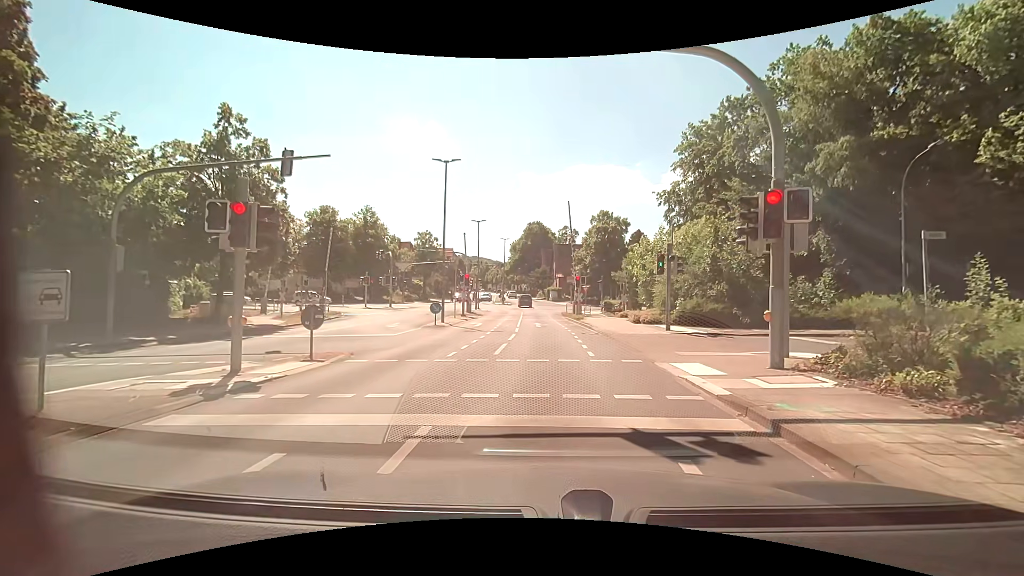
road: tertiary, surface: asphalt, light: Day
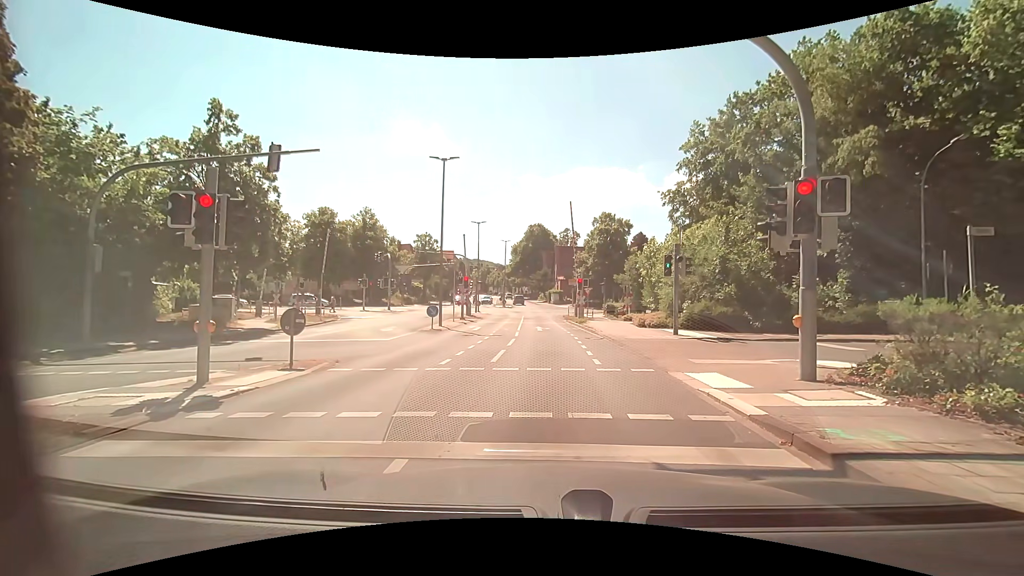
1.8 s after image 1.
(0.0, +0.9) m; 0°
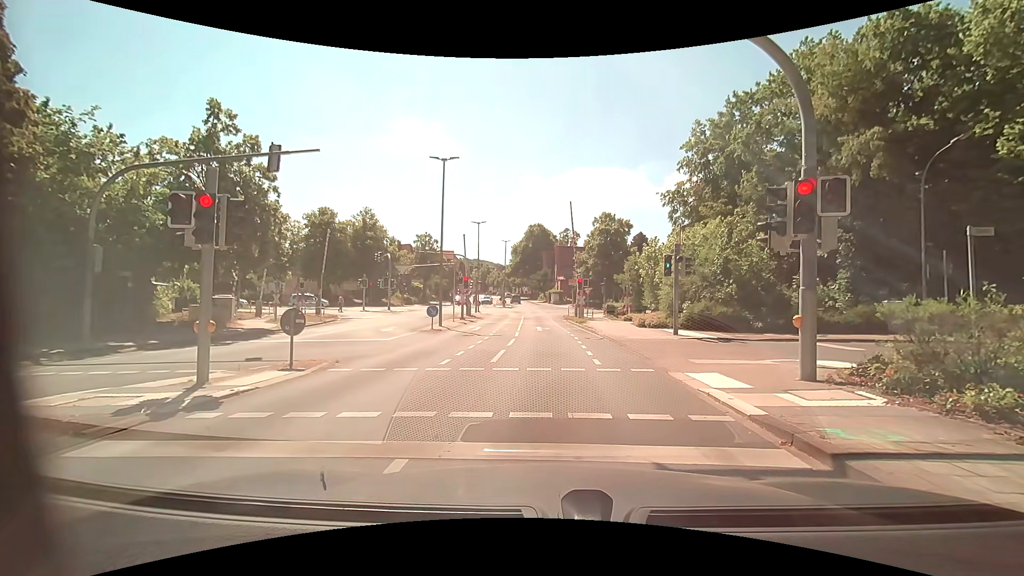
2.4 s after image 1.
(0.0, 0.0) m; 0°
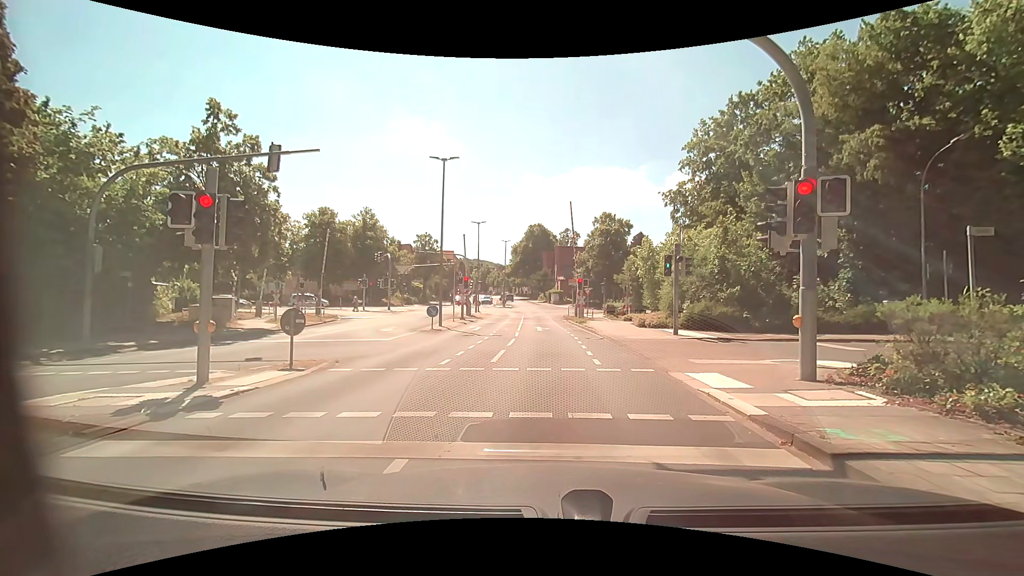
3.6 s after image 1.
(0.0, 0.0) m; 0°
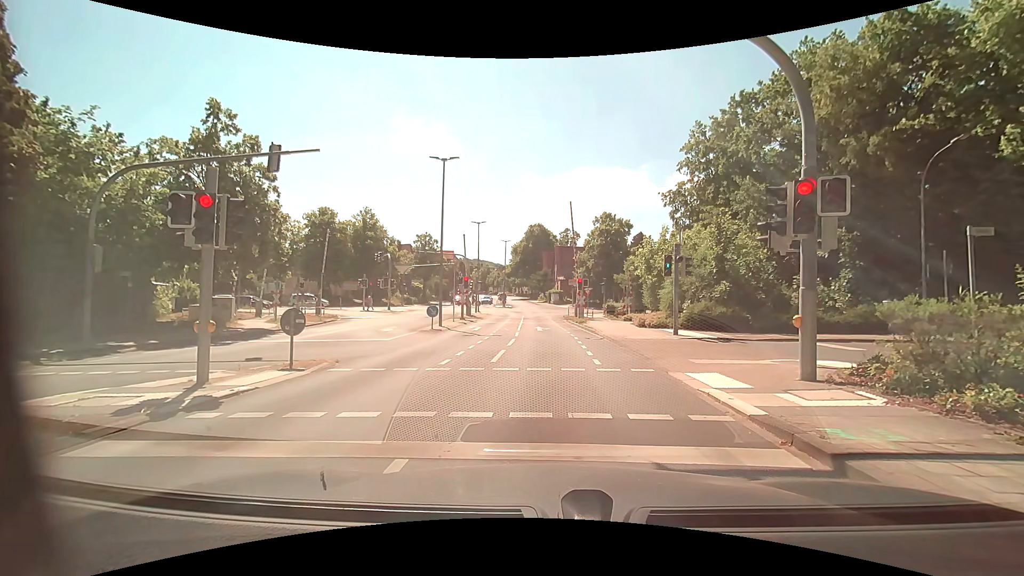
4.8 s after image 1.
(0.0, 0.0) m; 0°
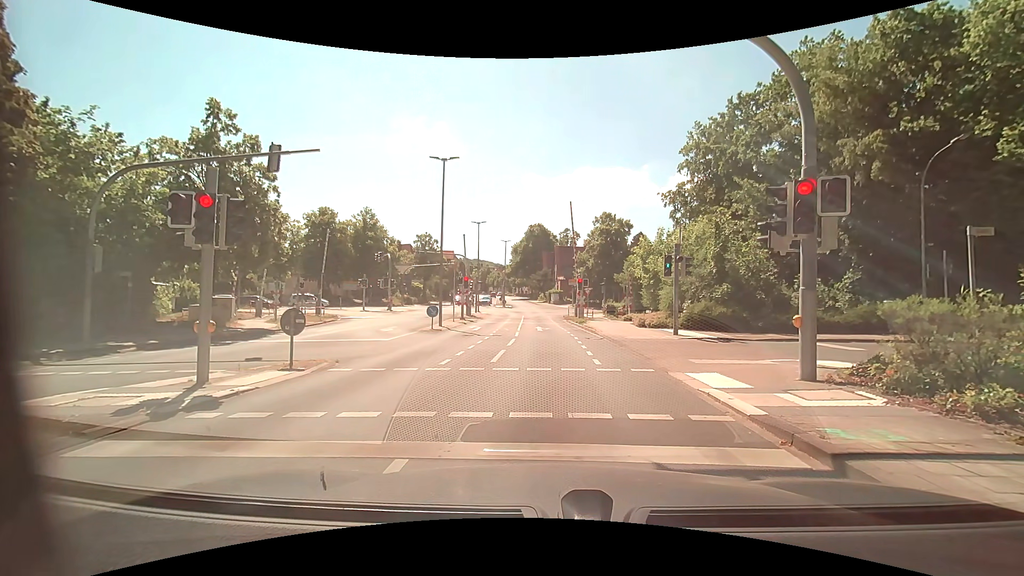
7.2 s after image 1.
(0.0, 0.0) m; 0°
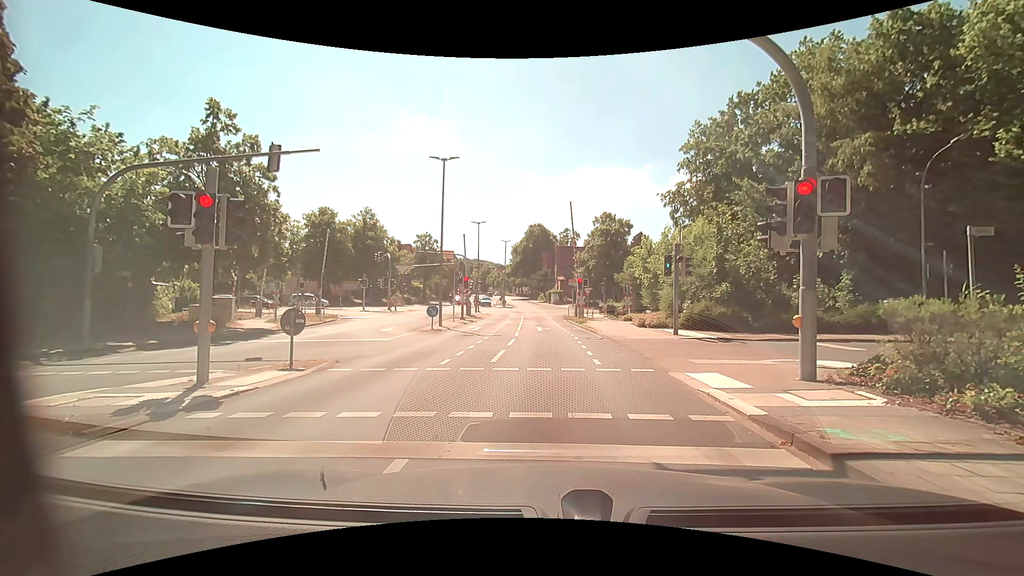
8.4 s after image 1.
(0.0, 0.0) m; 0°
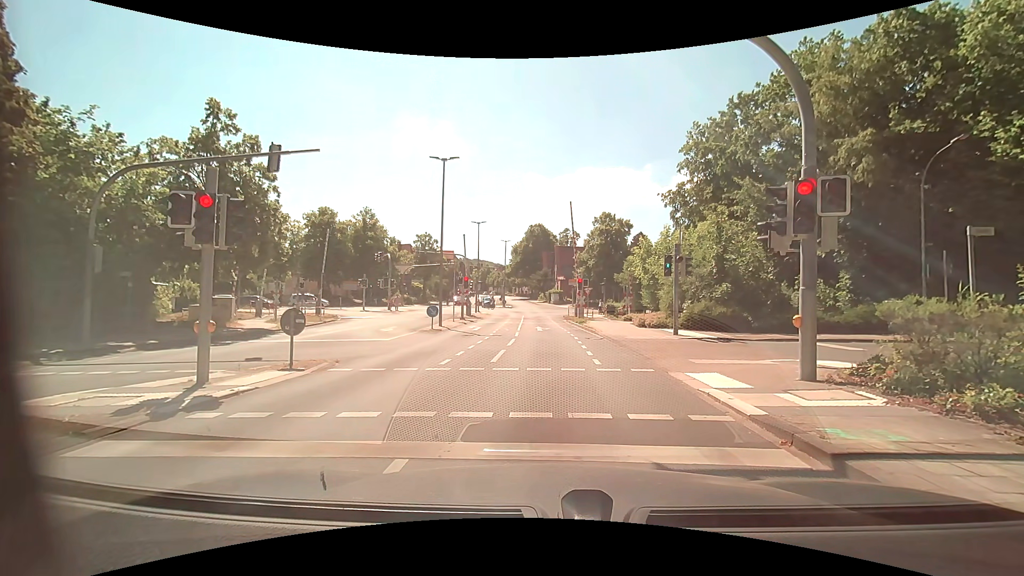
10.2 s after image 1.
(0.0, 0.0) m; 0°
